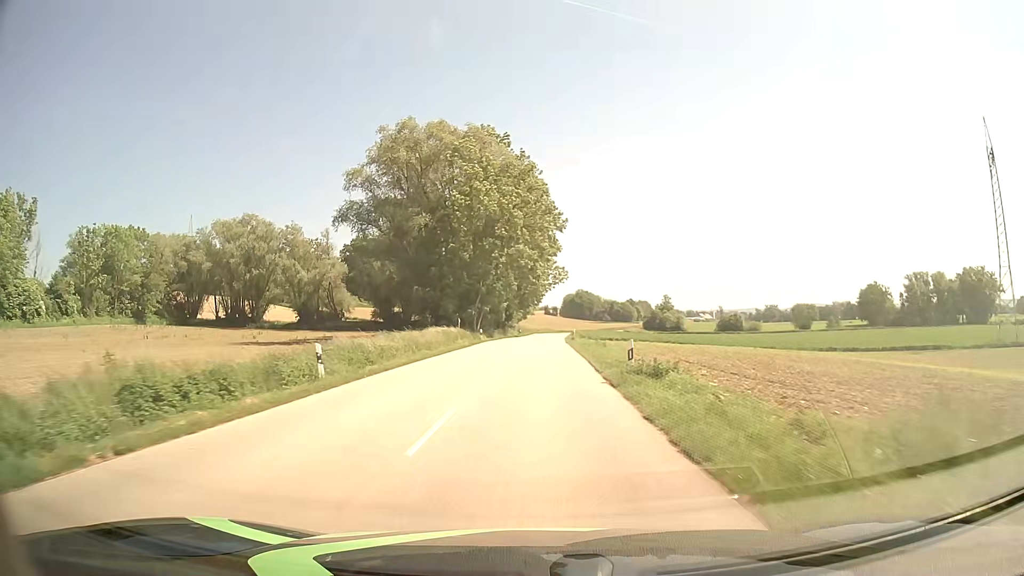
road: secondary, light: Day
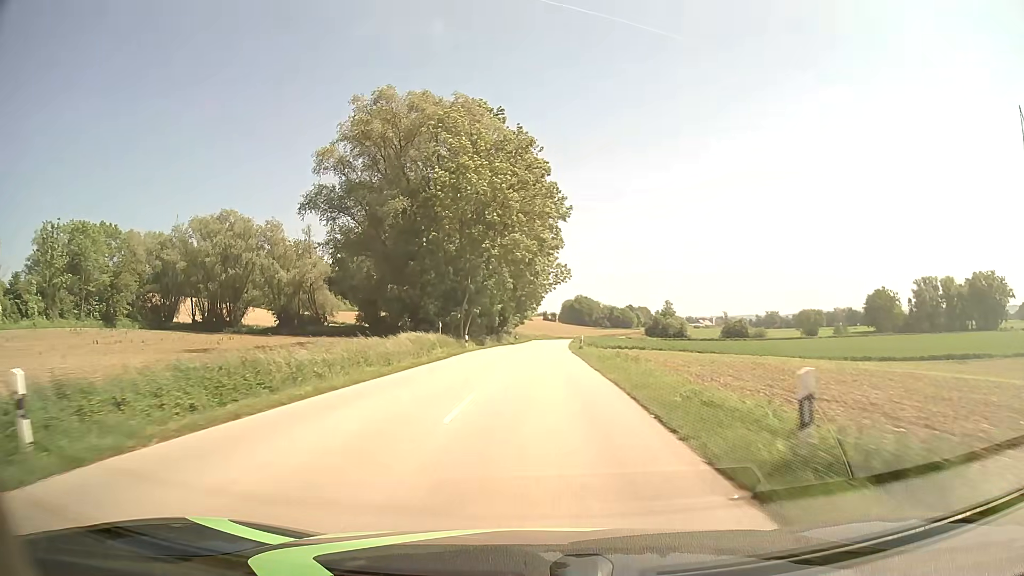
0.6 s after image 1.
(0.0, +10.3) m; 0°
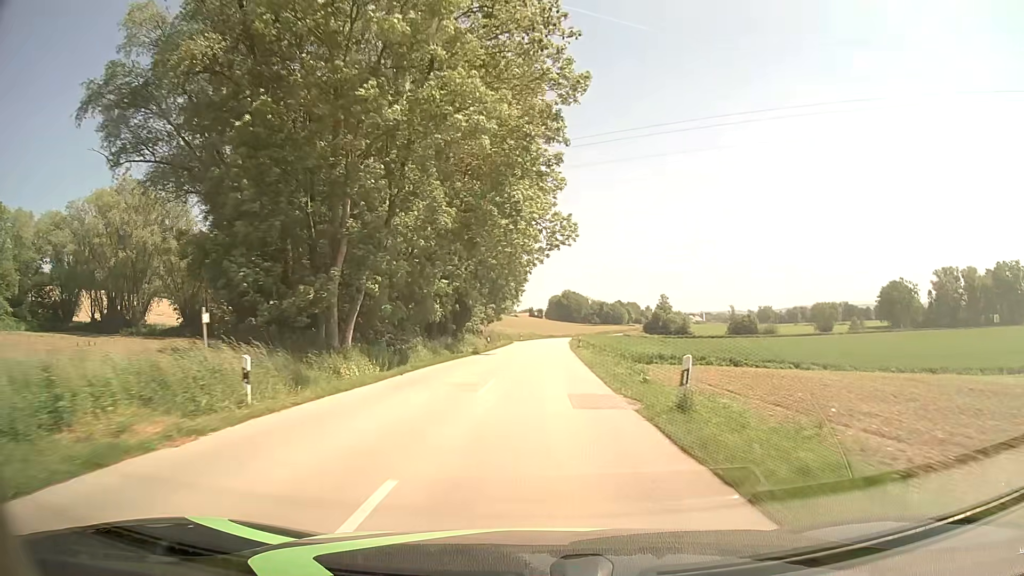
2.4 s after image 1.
(+0.3, +31.4) m; +1°
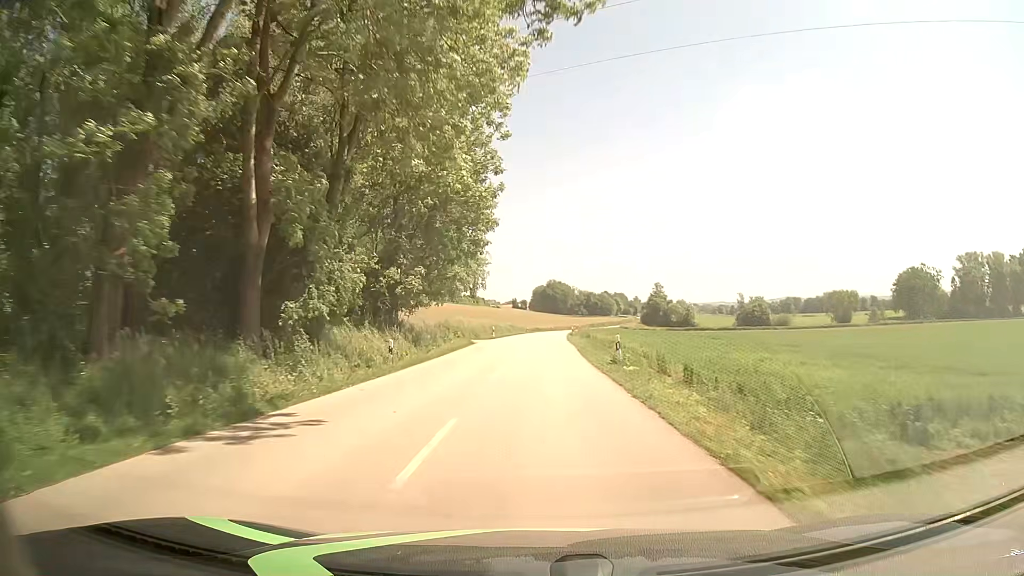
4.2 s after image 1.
(+0.5, +32.3) m; +1°
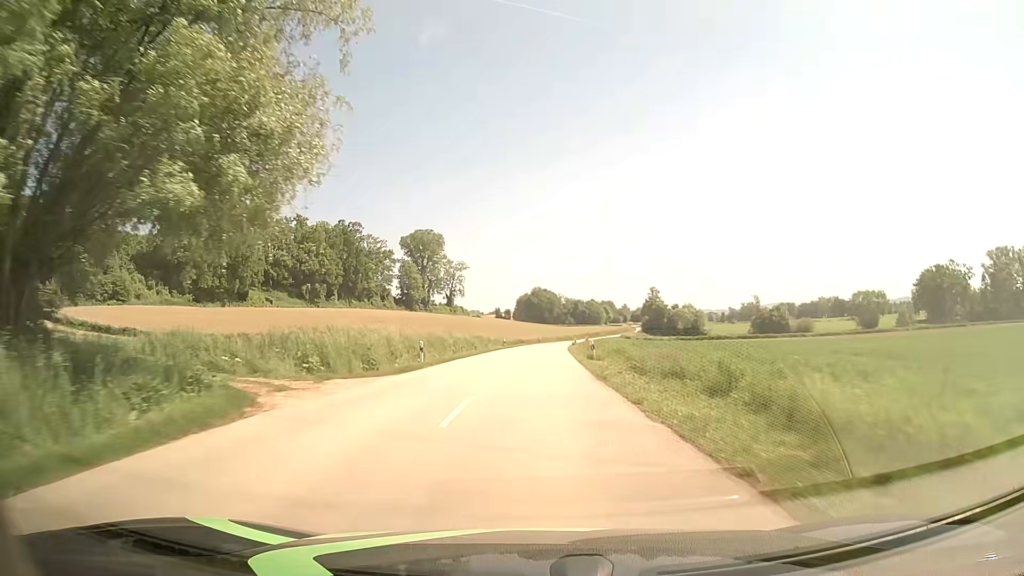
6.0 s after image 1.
(+0.3, +33.2) m; +2°
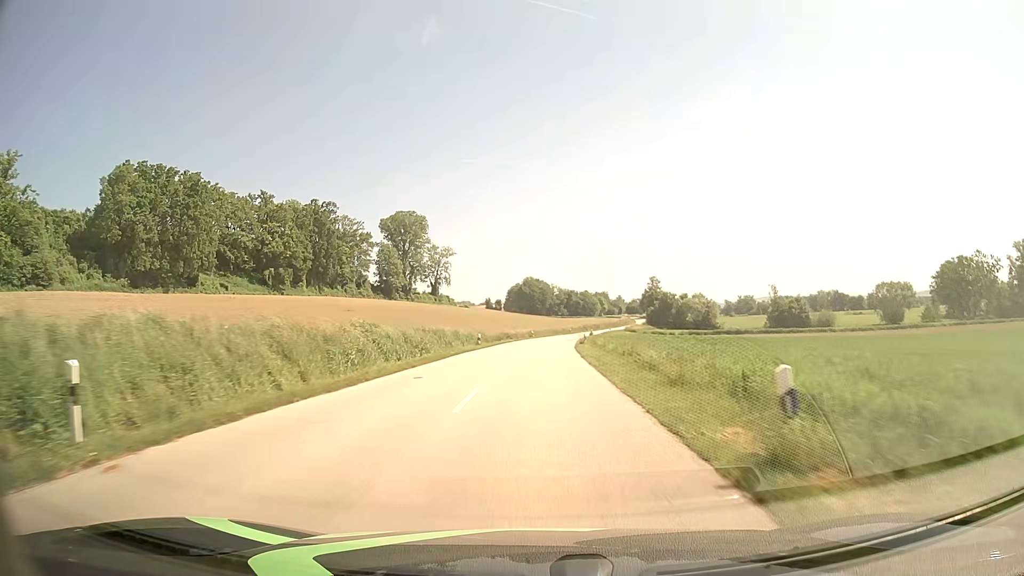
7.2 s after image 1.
(0.0, +22.5) m; 0°
